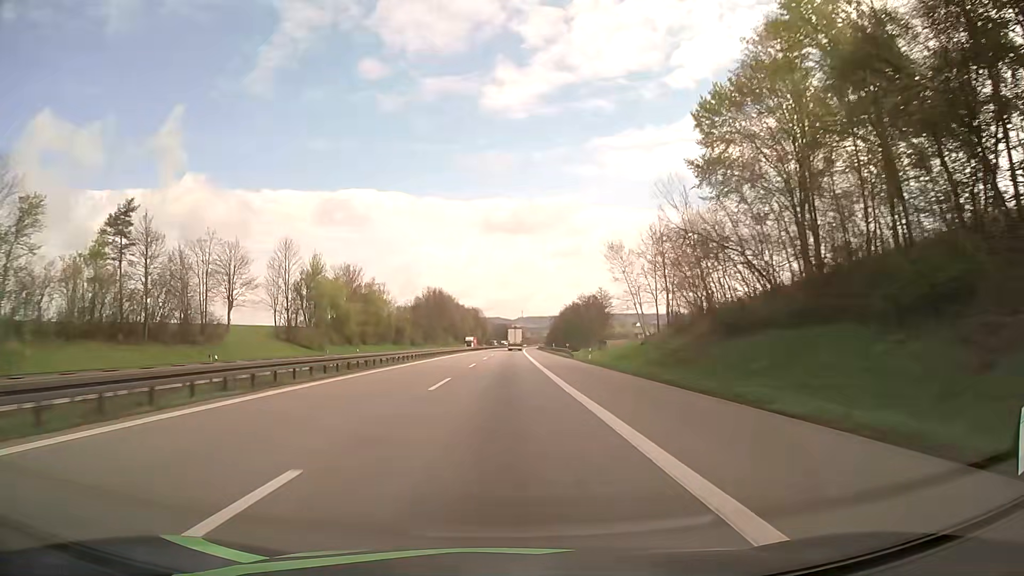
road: motorway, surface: asphalt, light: Day
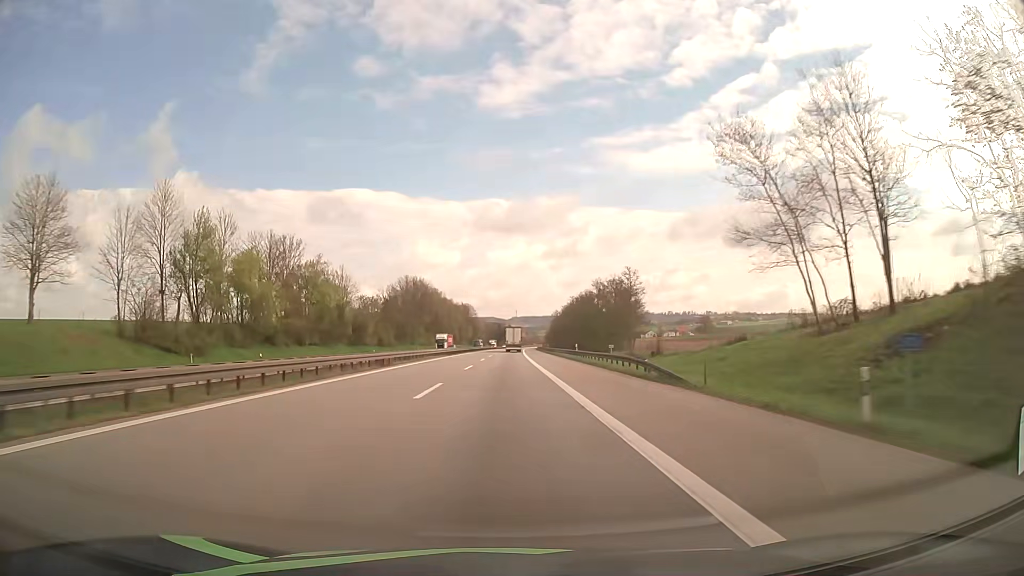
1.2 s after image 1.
(+0.2, +39.0) m; +1°
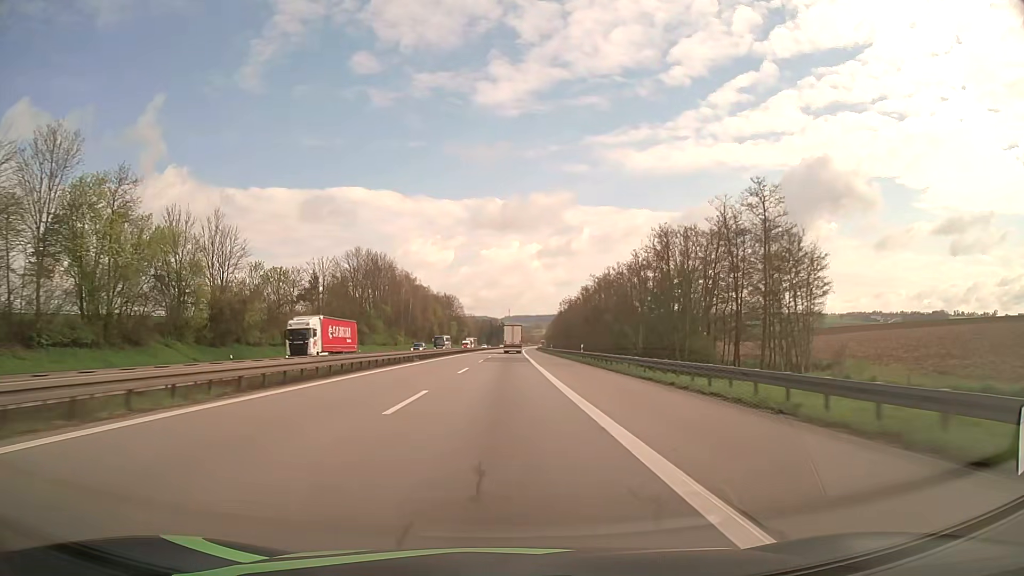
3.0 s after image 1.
(+0.3, +57.9) m; +1°
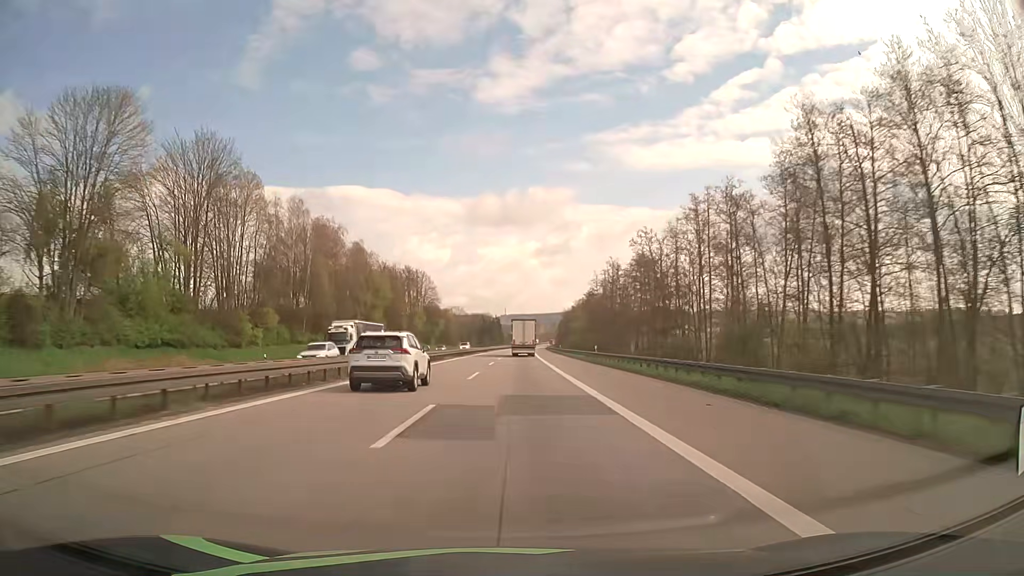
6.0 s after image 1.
(+0.5, +95.5) m; 0°
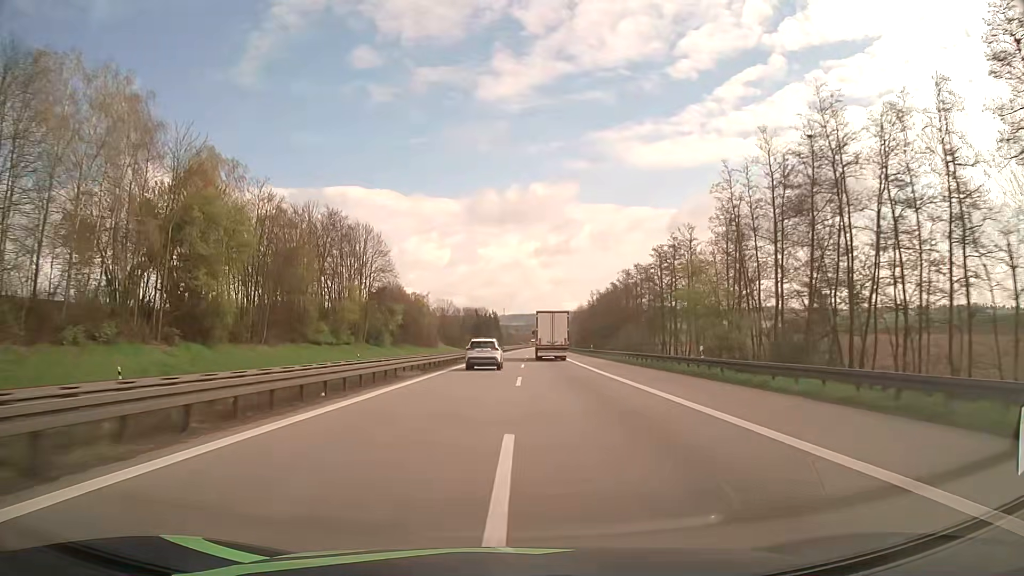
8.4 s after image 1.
(0.0, +76.4) m; 0°
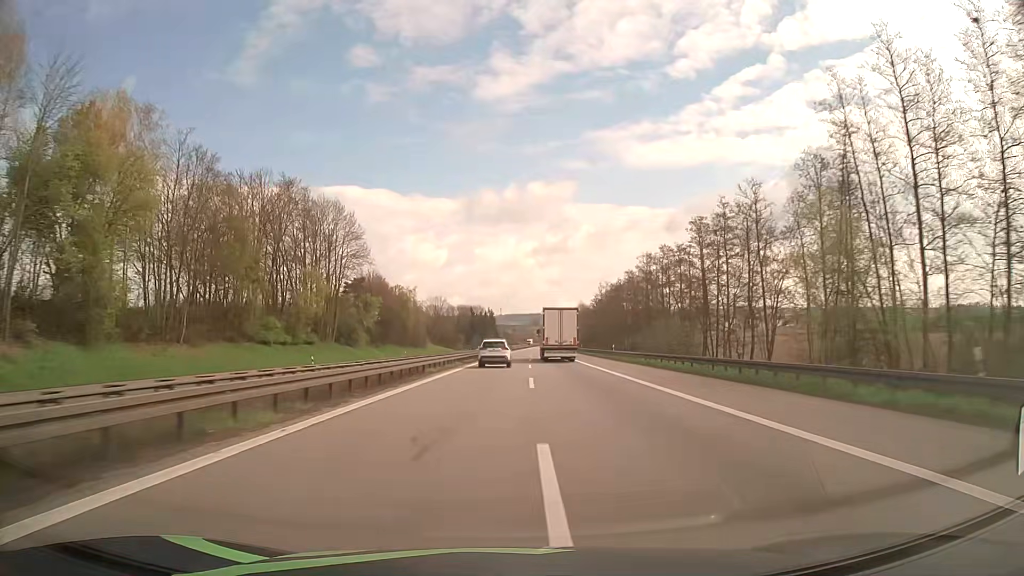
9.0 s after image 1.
(+0.1, +19.1) m; 0°
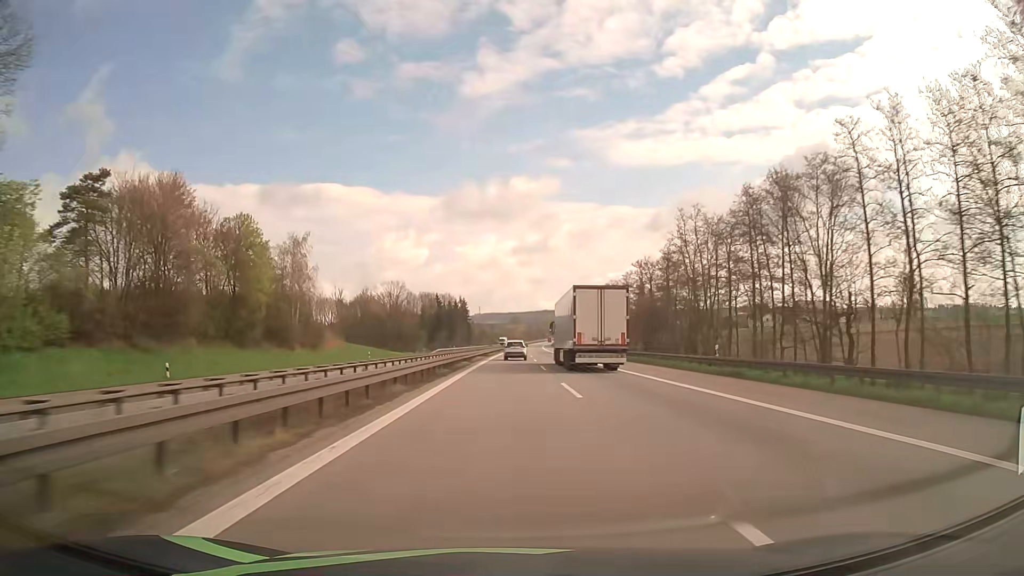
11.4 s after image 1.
(+1.0, +76.9) m; +2°
(0, +10) (0, +20) (0, +30) (0, +40) (0, +50) (+1, +60) (+1, +70) (+1, +80) (+1, +90) (+1, +100) m
